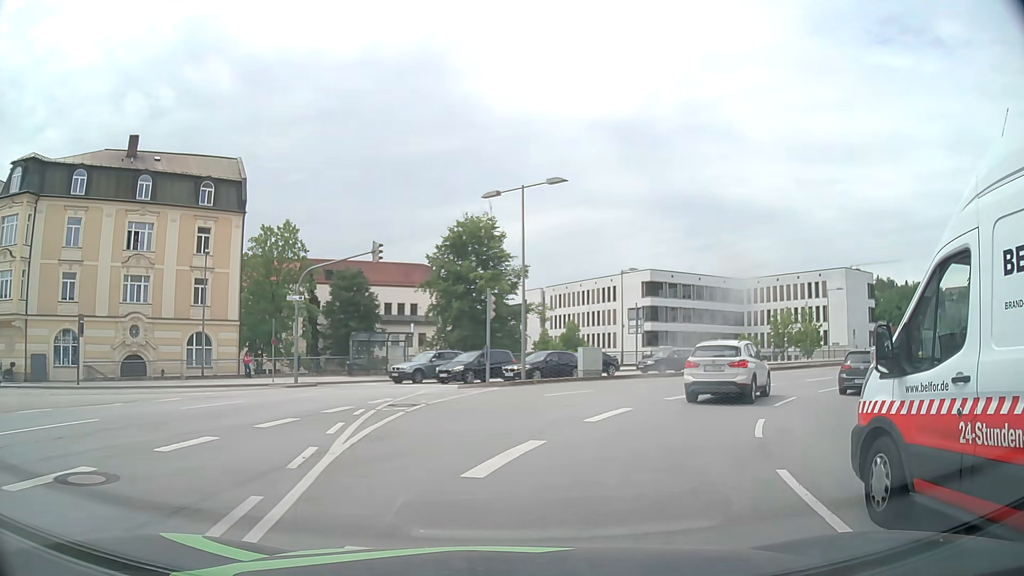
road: primary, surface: asphalt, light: Day
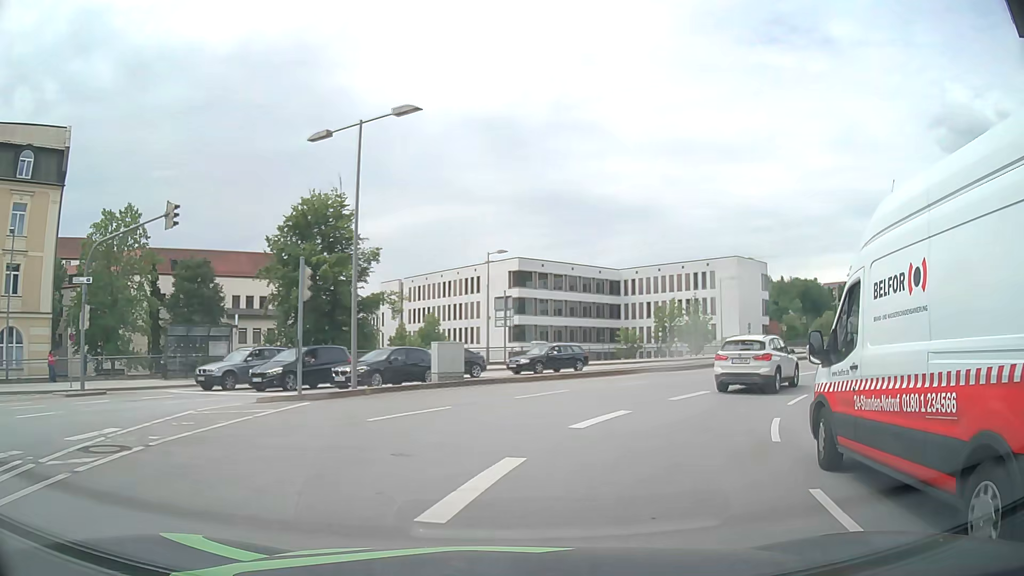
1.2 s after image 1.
(+0.7, +7.8) m; +12°
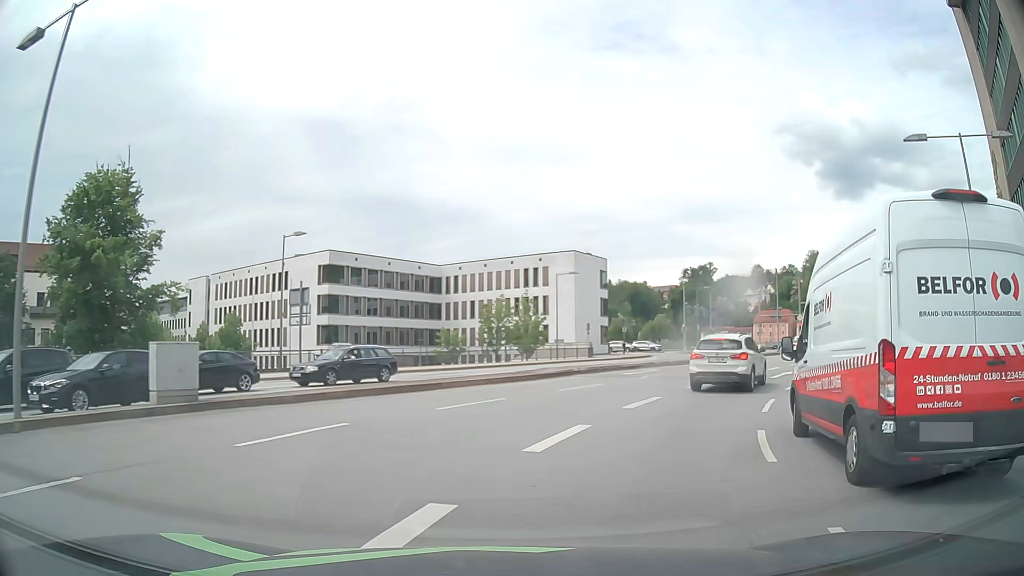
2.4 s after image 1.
(+1.0, +8.1) m; +14°
